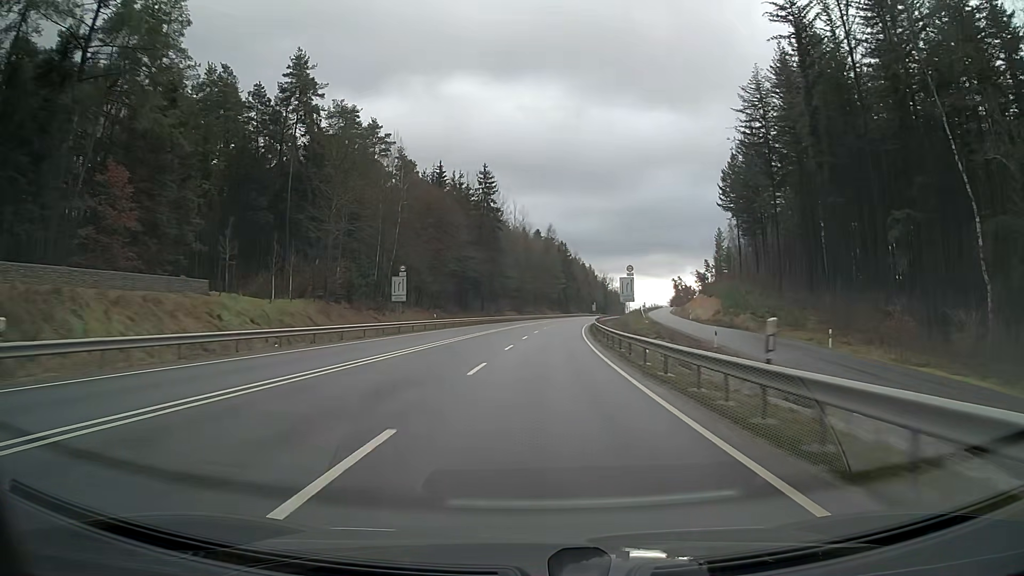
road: primary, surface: asphalt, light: Day
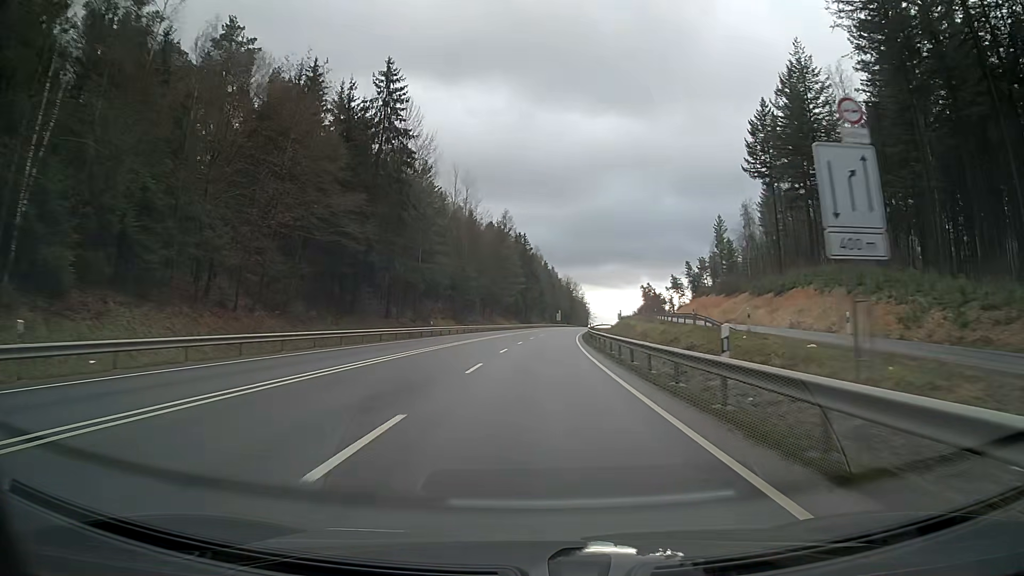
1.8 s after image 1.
(+1.5, +46.8) m; +3°
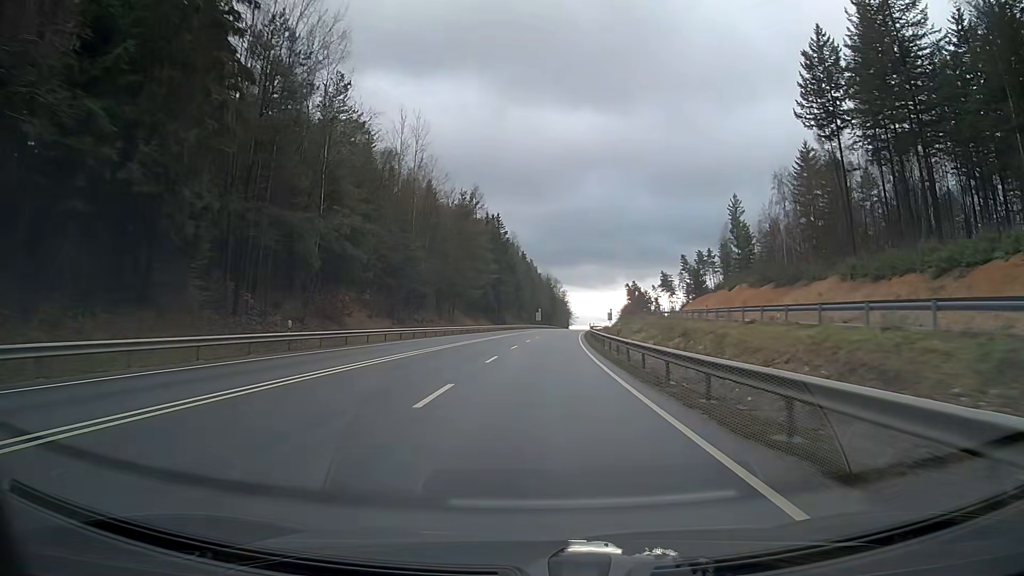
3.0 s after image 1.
(+0.5, +31.3) m; +2°
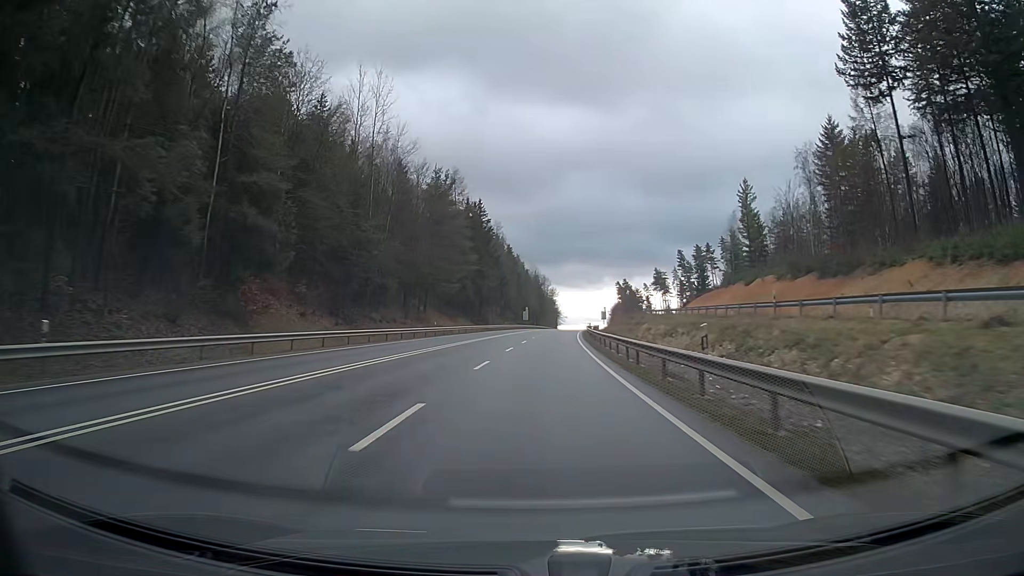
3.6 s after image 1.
(+0.2, +15.7) m; +1°
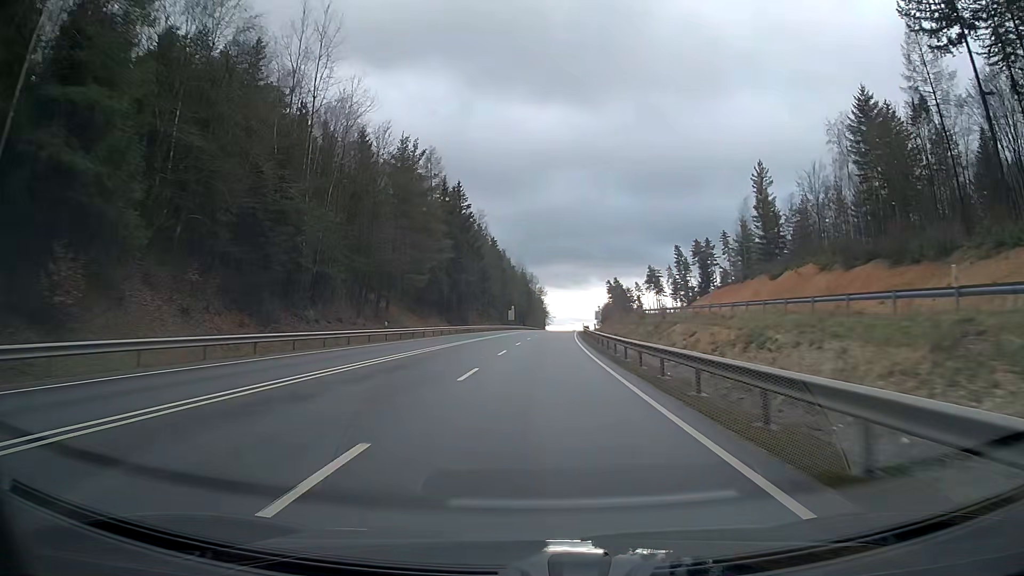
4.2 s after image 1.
(+0.2, +15.7) m; +1°
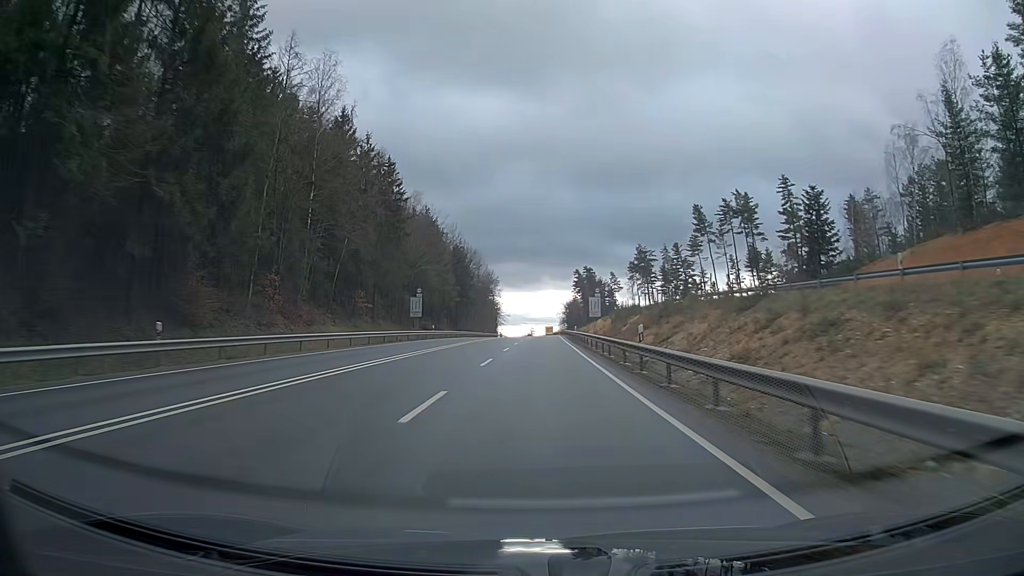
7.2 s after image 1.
(+2.6, +78.8) m; +3°
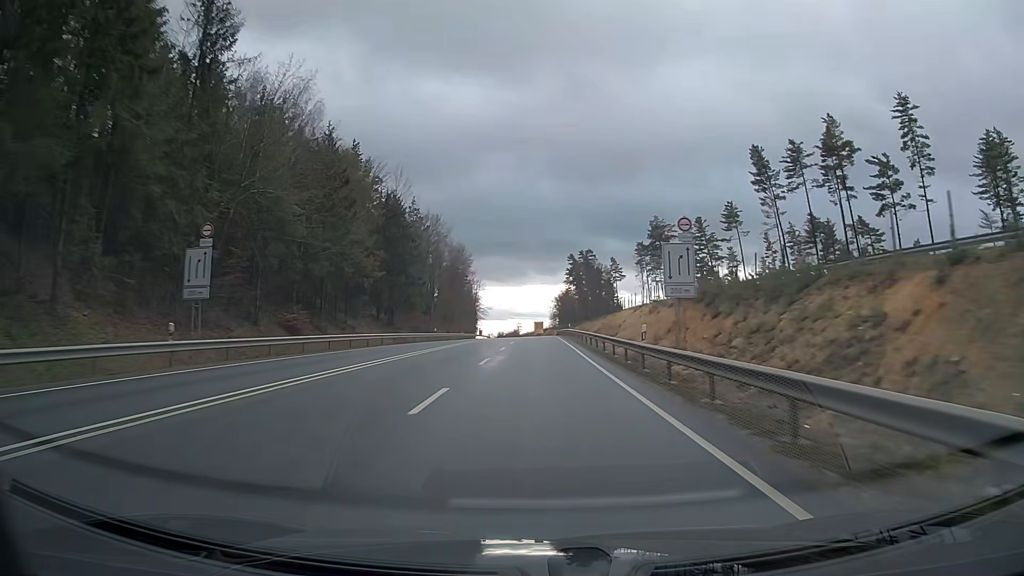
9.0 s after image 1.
(+0.4, +47.5) m; +1°
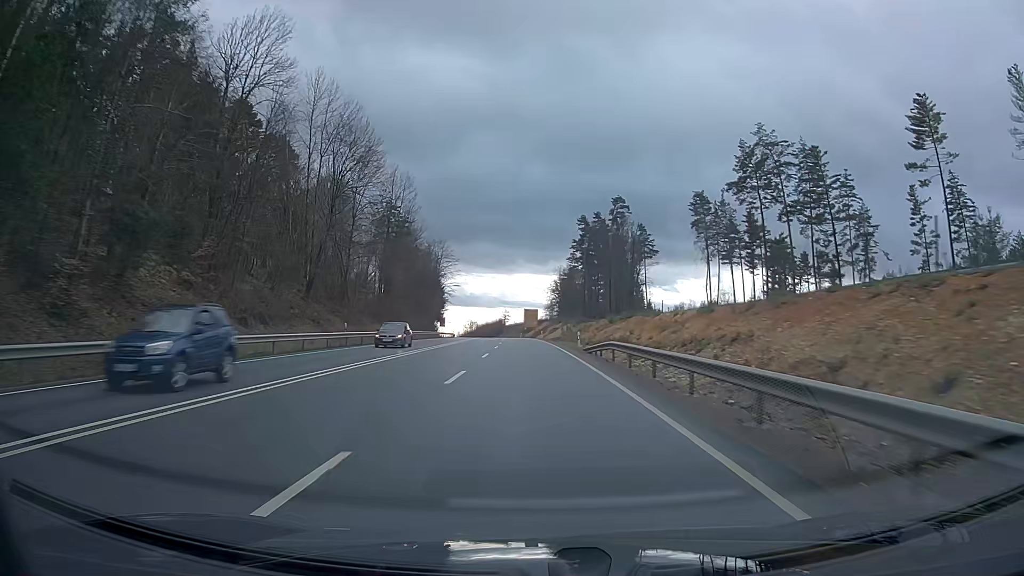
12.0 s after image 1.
(+0.4, +79.4) m; 0°
